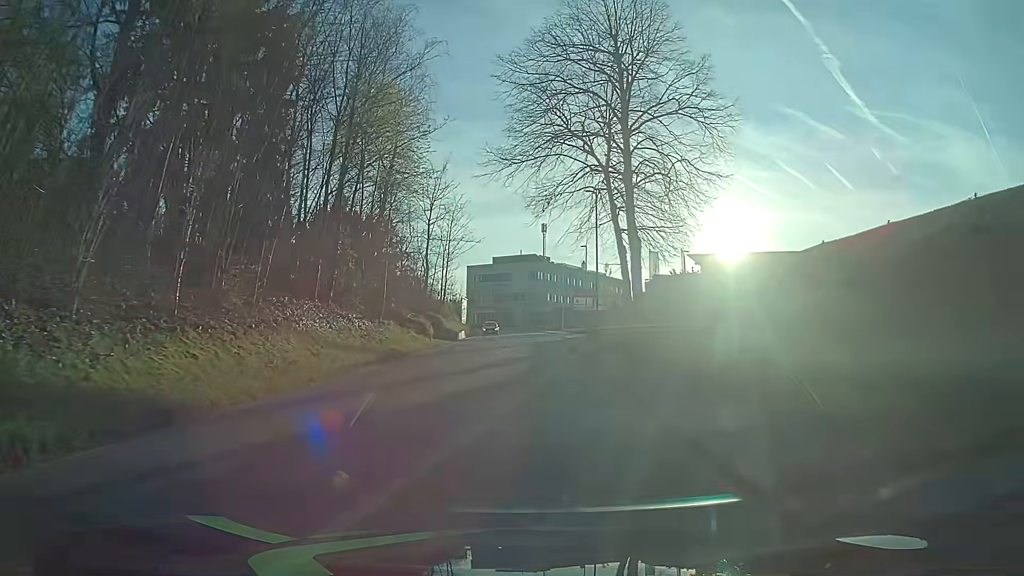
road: tertiary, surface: asphalt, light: Day
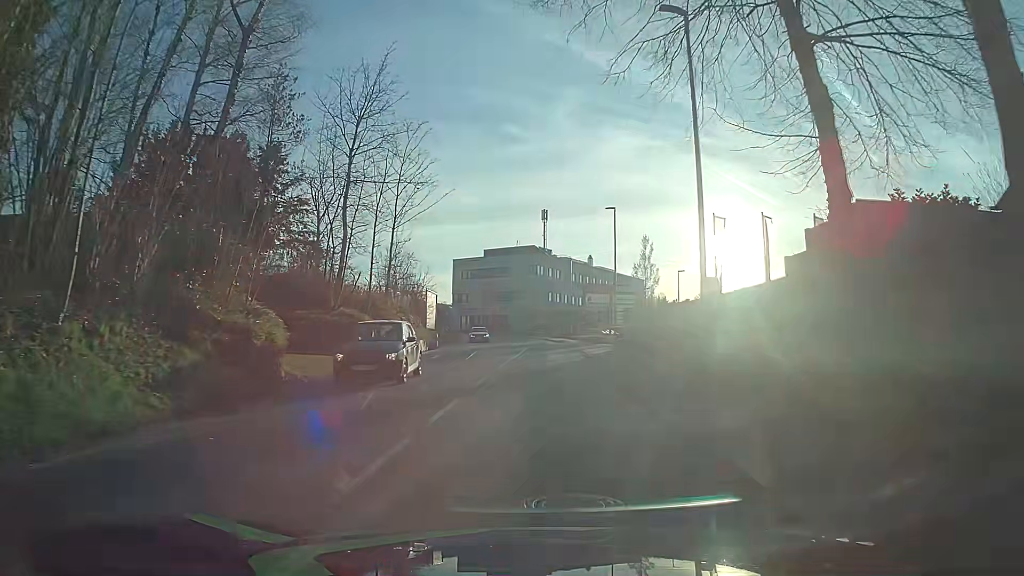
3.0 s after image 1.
(0.0, +22.5) m; 0°
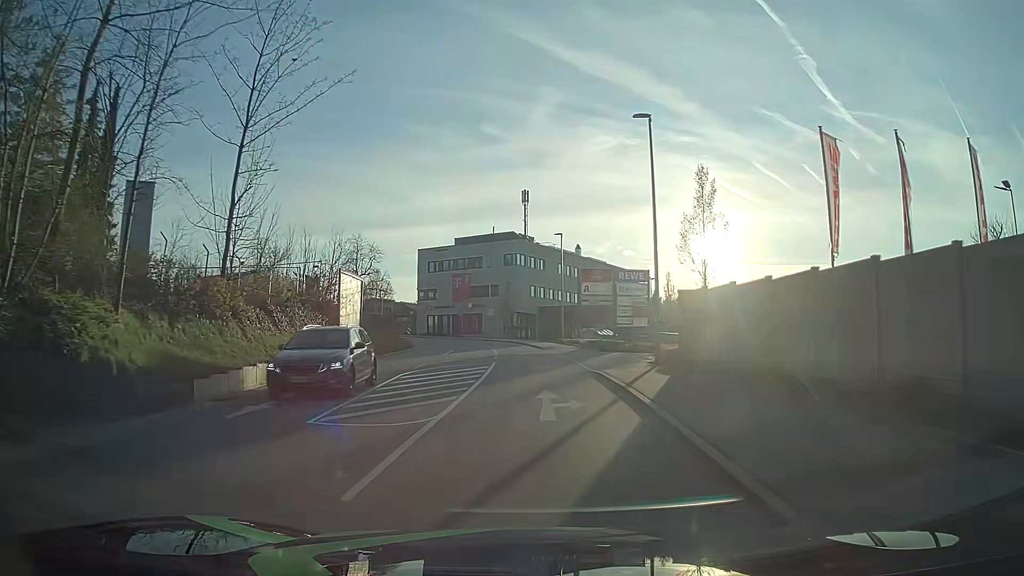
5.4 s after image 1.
(+0.2, +17.8) m; +2°
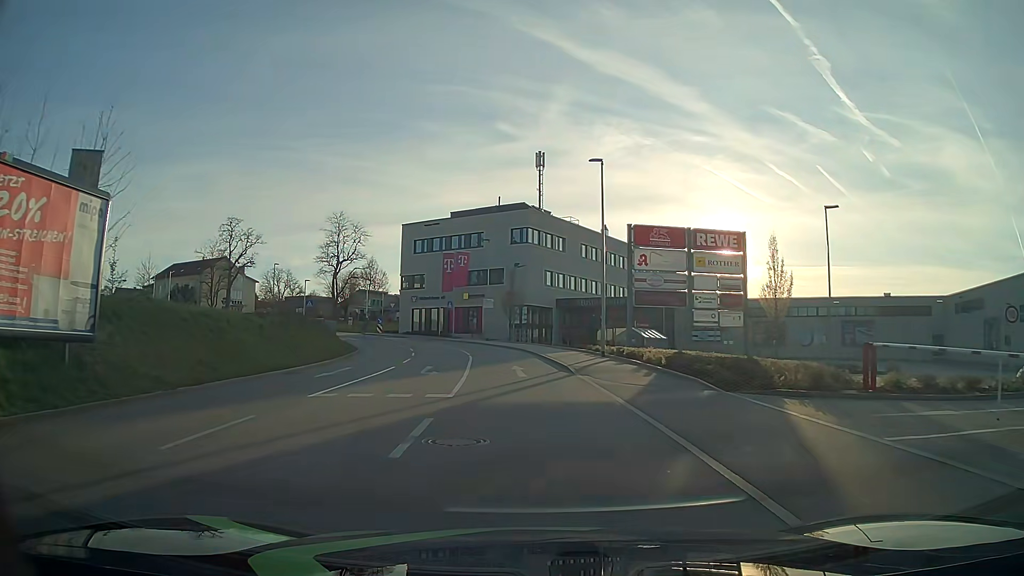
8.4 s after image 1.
(-0.4, +22.4) m; -1°
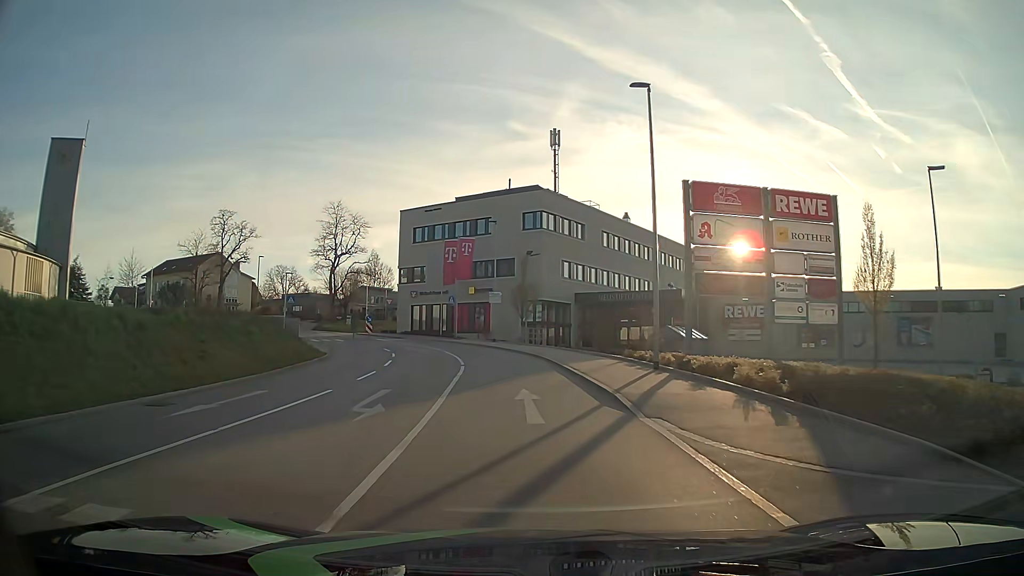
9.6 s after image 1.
(-0.2, +9.0) m; -2°
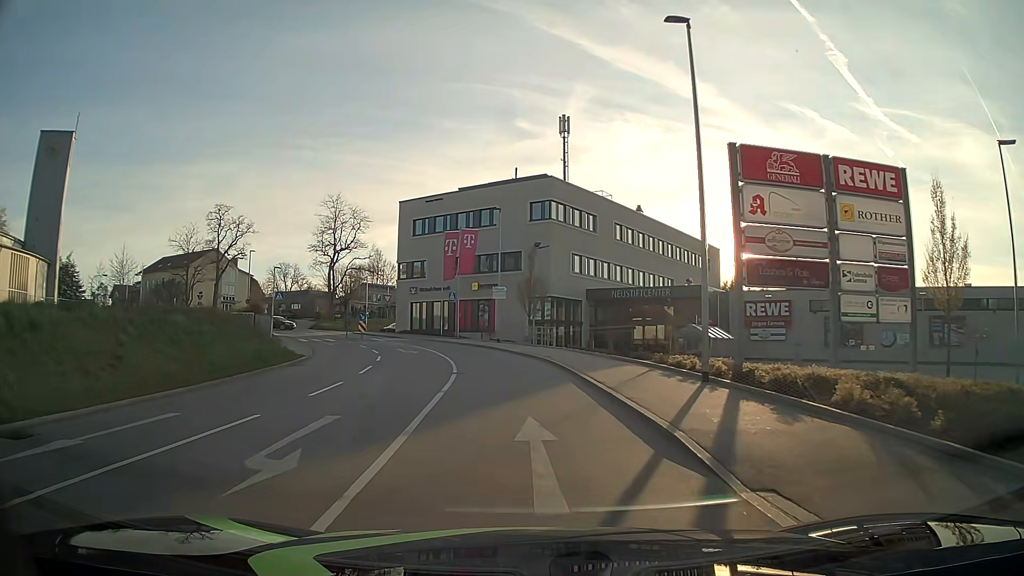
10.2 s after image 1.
(-0.1, +4.5) m; -1°
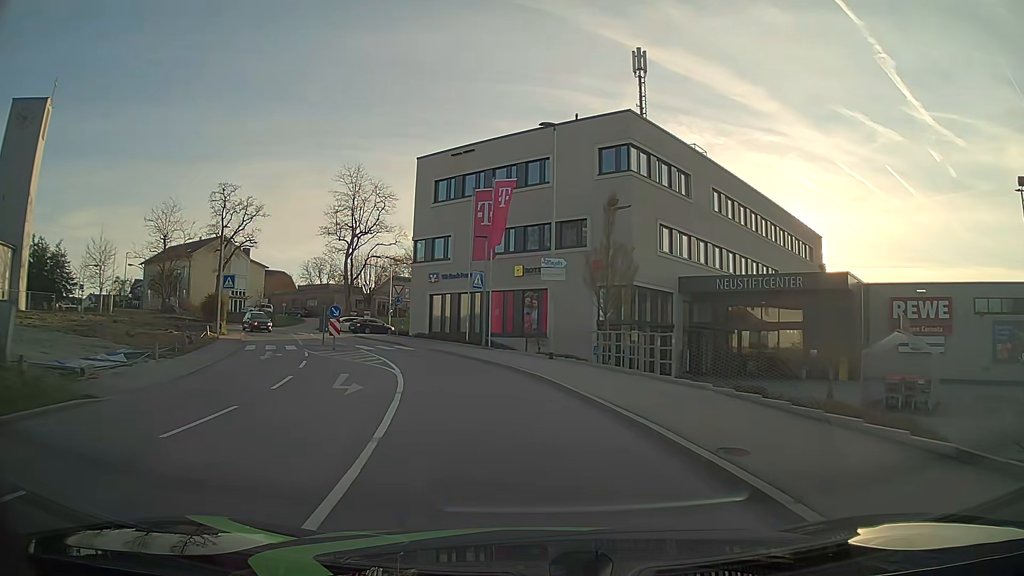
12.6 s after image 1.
(-0.7, +18.1) m; -4°
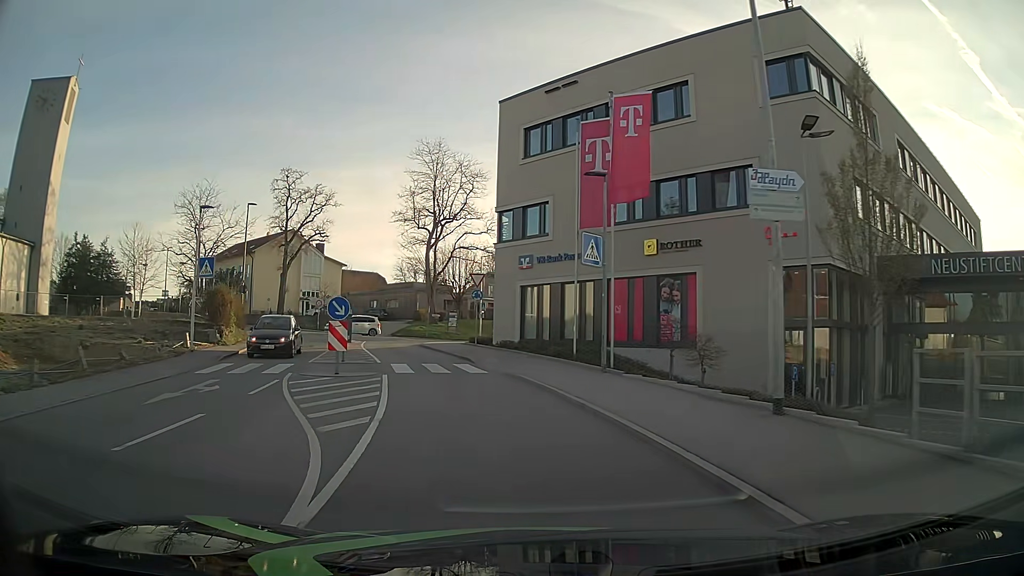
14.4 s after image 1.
(-1.1, +13.5) m; -10°
